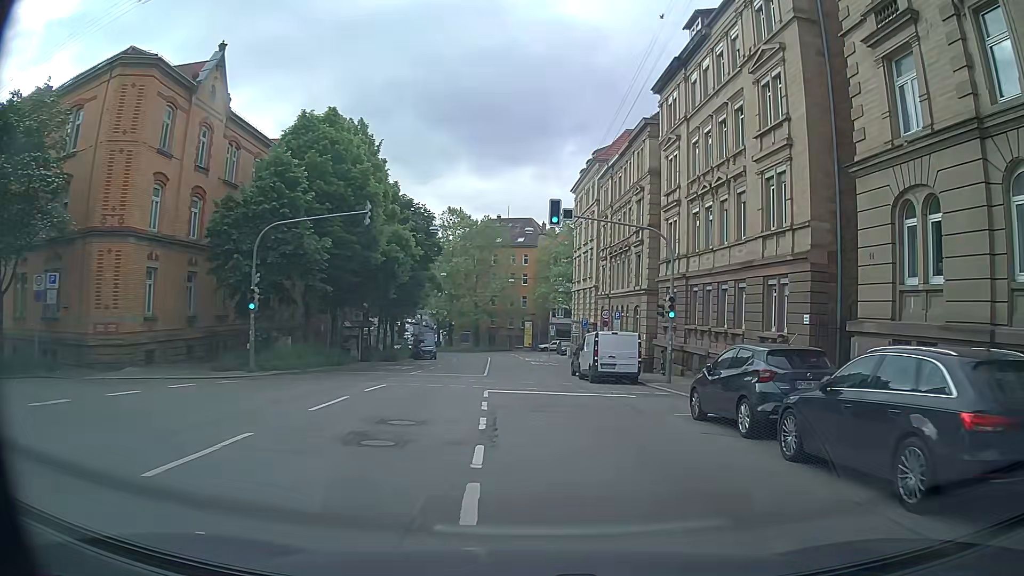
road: secondary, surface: asphalt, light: Day
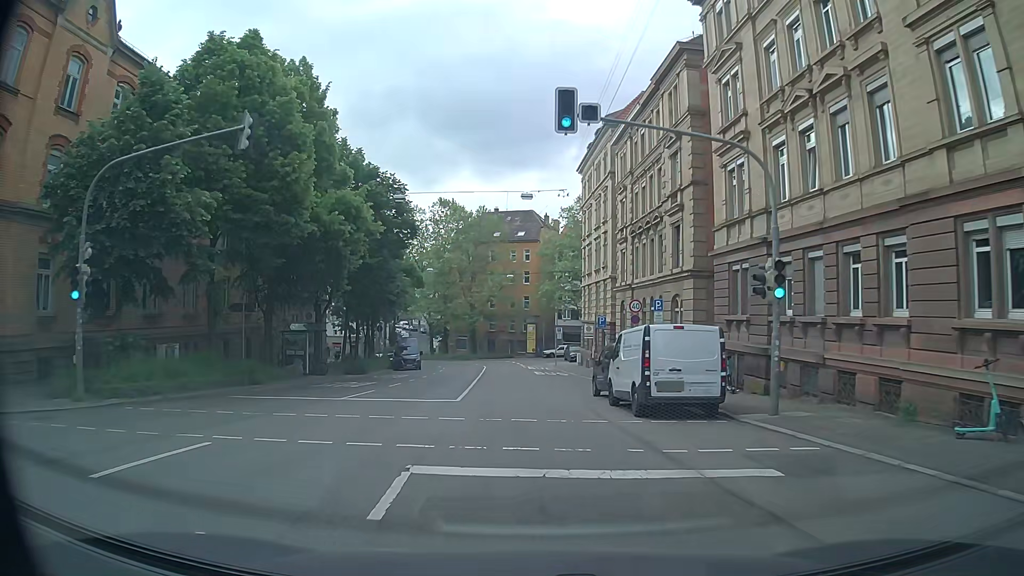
(+0.5, +11.5) m; +2°
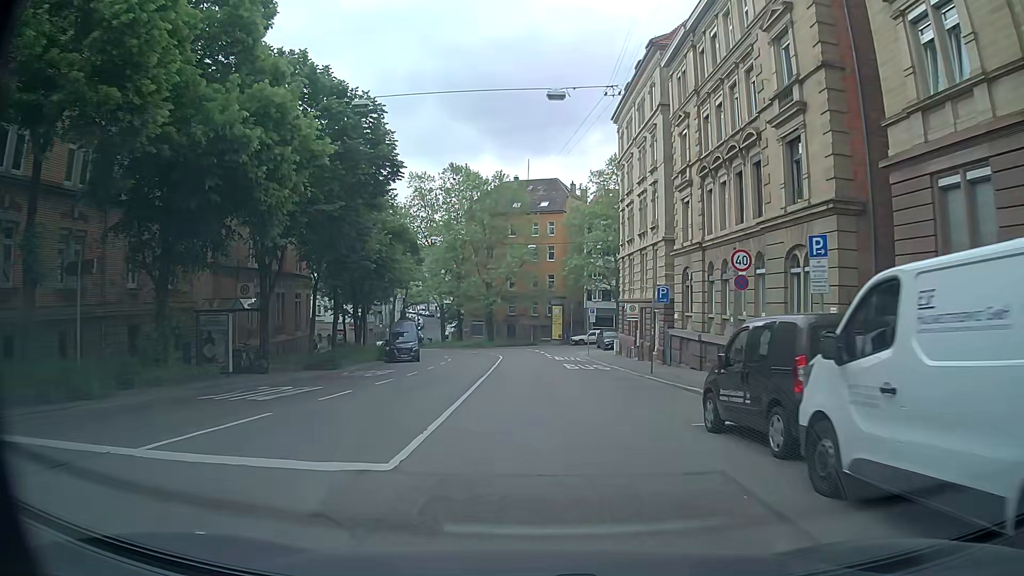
(-0.3, +12.0) m; -1°
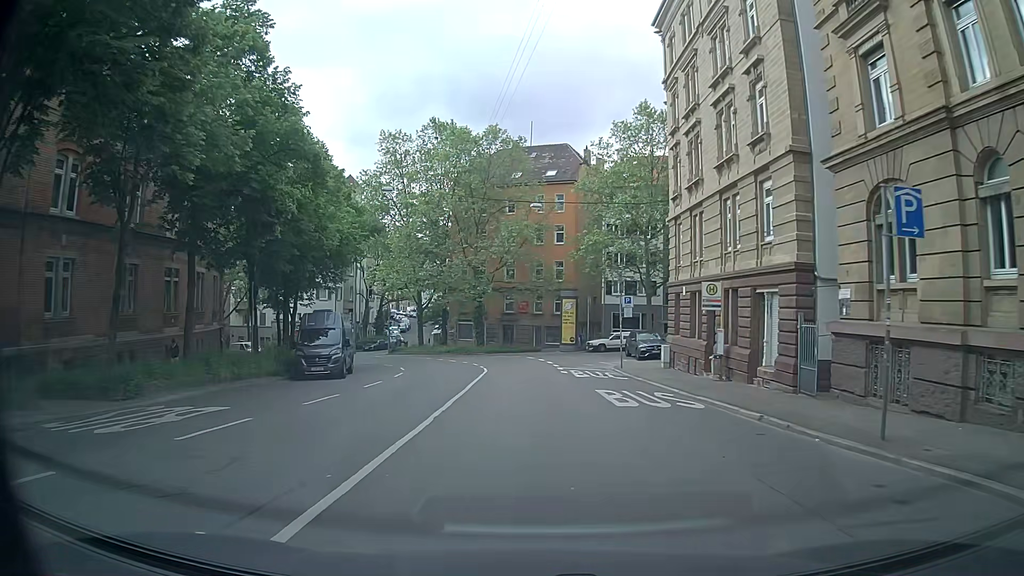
(-0.3, +18.7) m; 0°
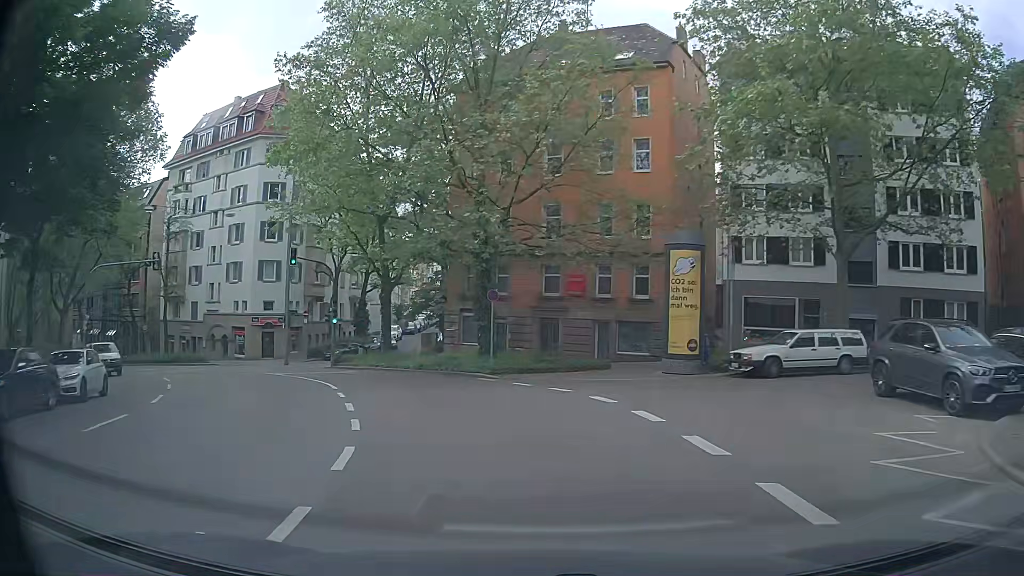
(-0.5, +30.6) m; -3°
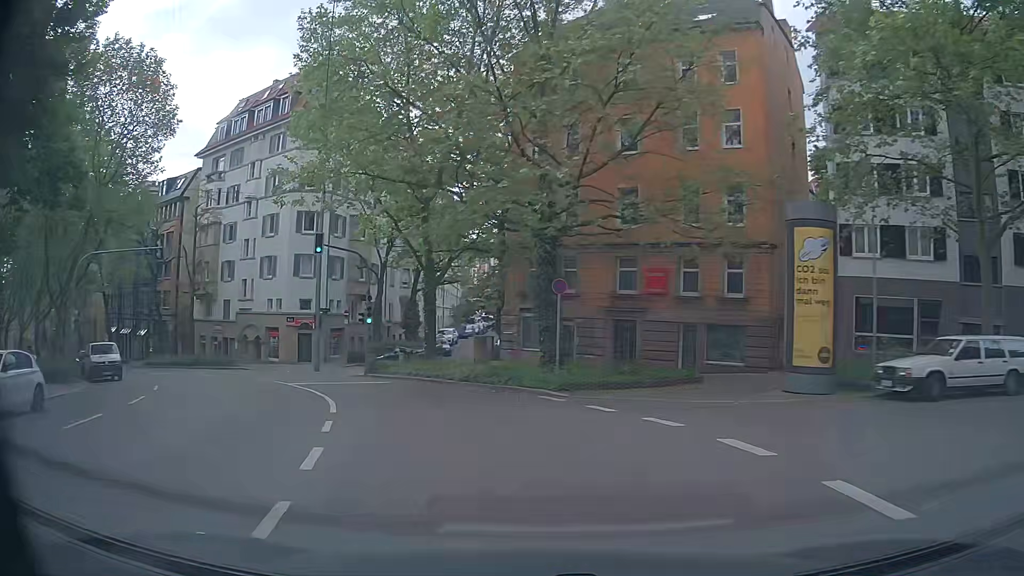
(-0.4, +5.9) m; -7°
